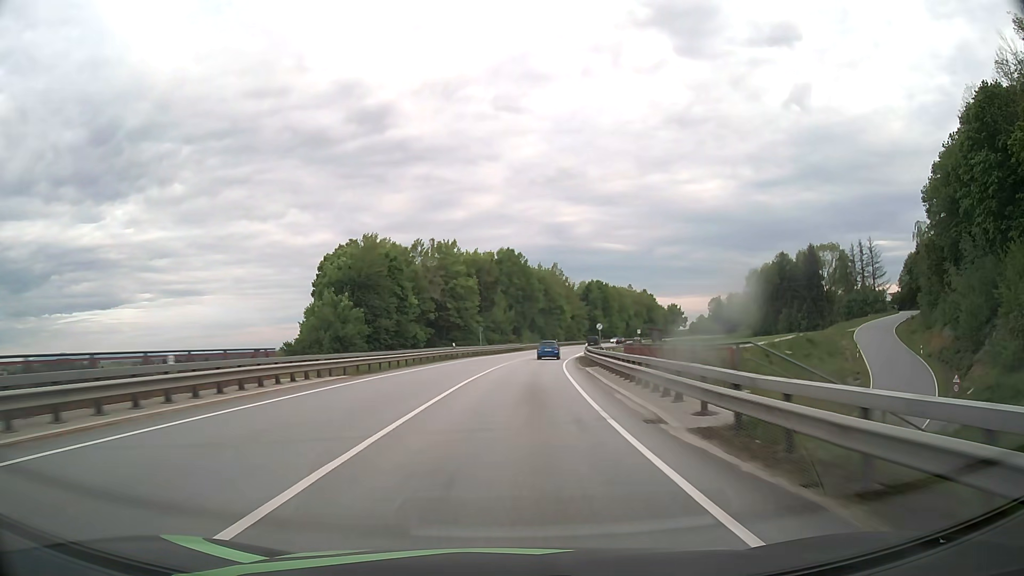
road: primary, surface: asphalt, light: Day
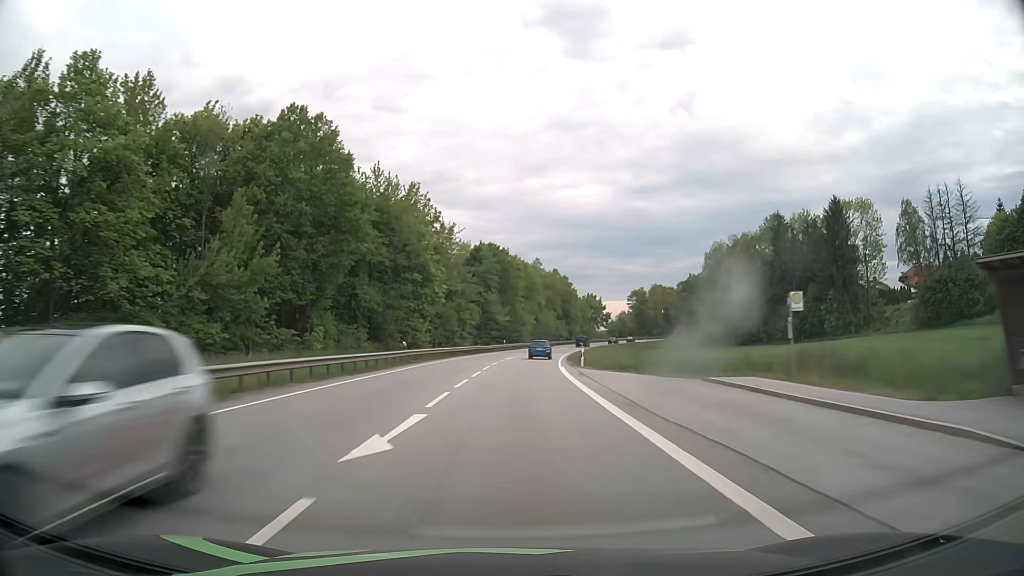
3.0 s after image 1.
(+7.1, +78.6) m; +11°
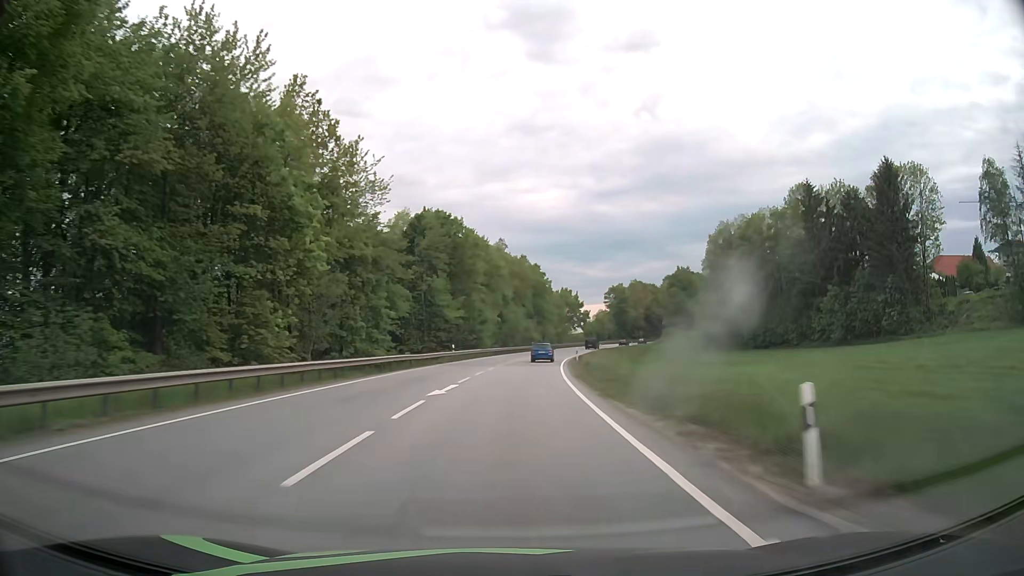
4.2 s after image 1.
(+1.1, +31.6) m; +4°
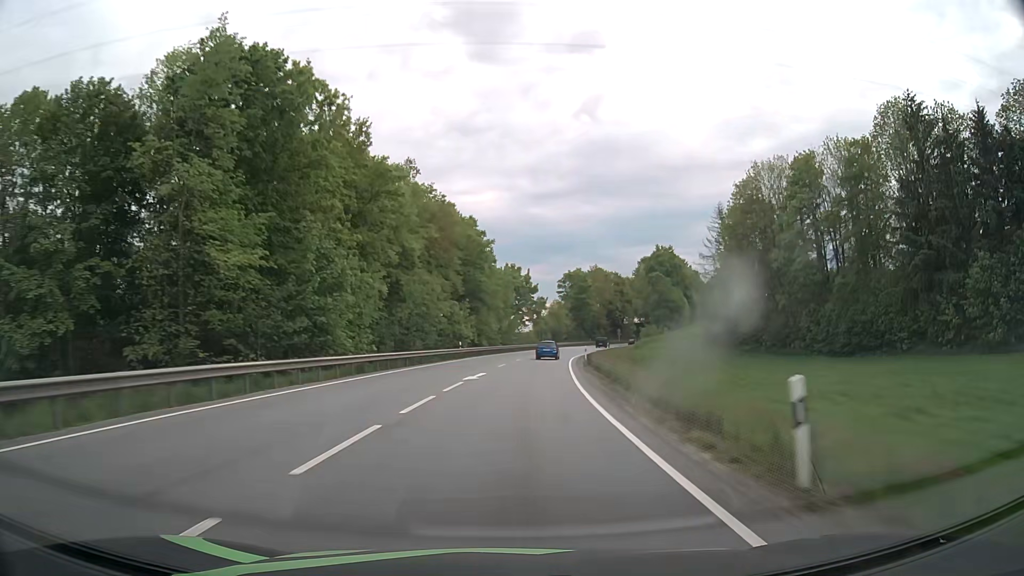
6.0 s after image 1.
(+2.1, +47.3) m; +5°
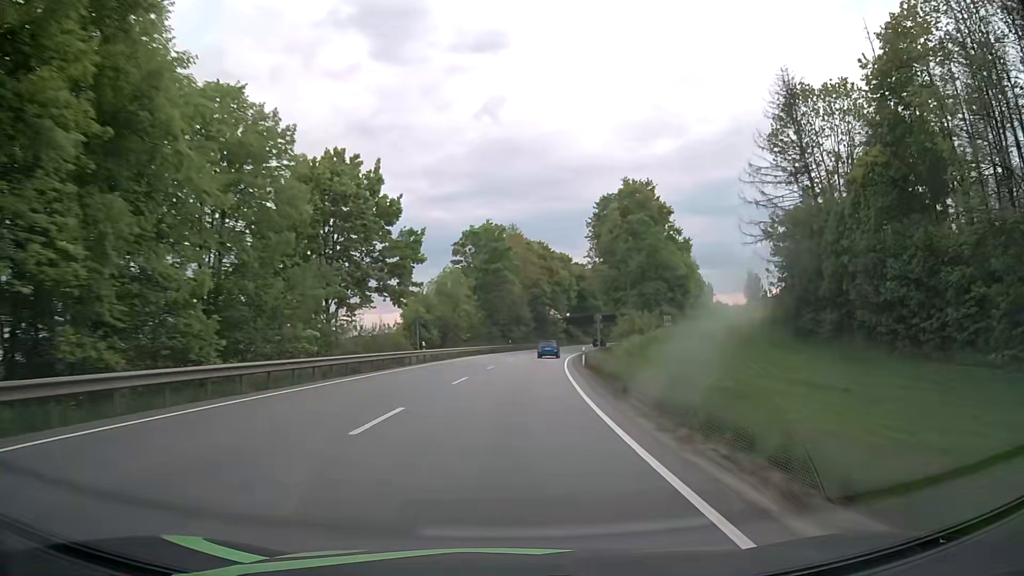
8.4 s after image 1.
(+4.9, +62.9) m; +9°
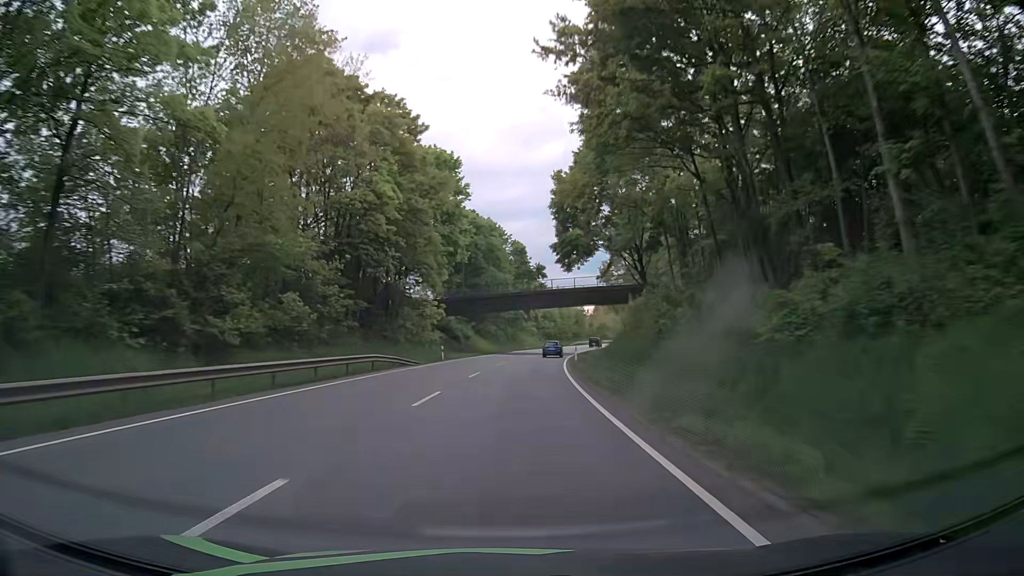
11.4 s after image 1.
(+7.0, +78.5) m; +10°
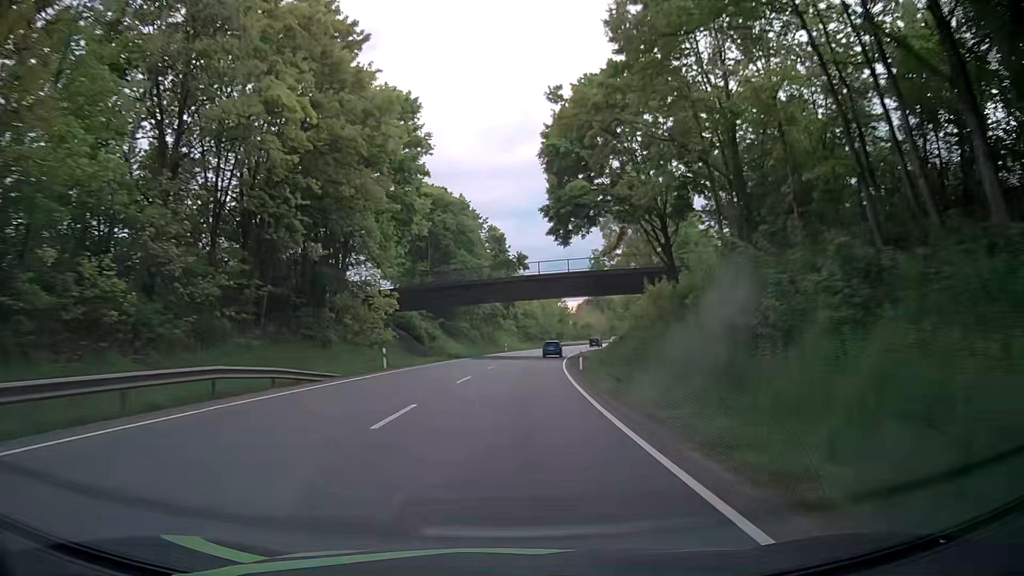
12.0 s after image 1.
(+0.2, +15.8) m; +1°
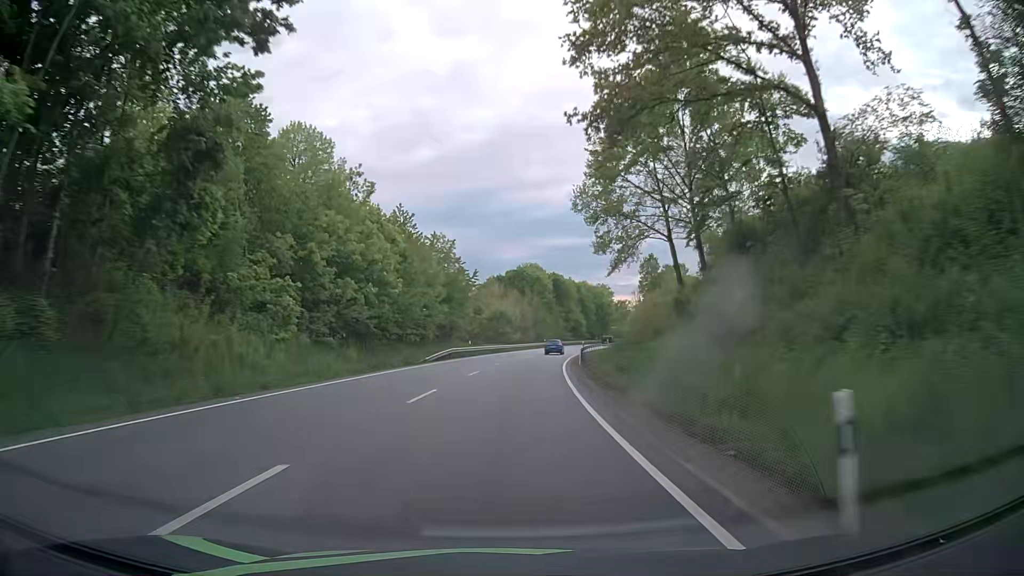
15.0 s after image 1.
(+7.1, +78.6) m; +10°
(0, +10) (0, +20) (+1, +30) (+2, +40) (+3, +50) (+4, +60) (+5, +70) (+7, +80) (+9, +89) (+11, +99) m
